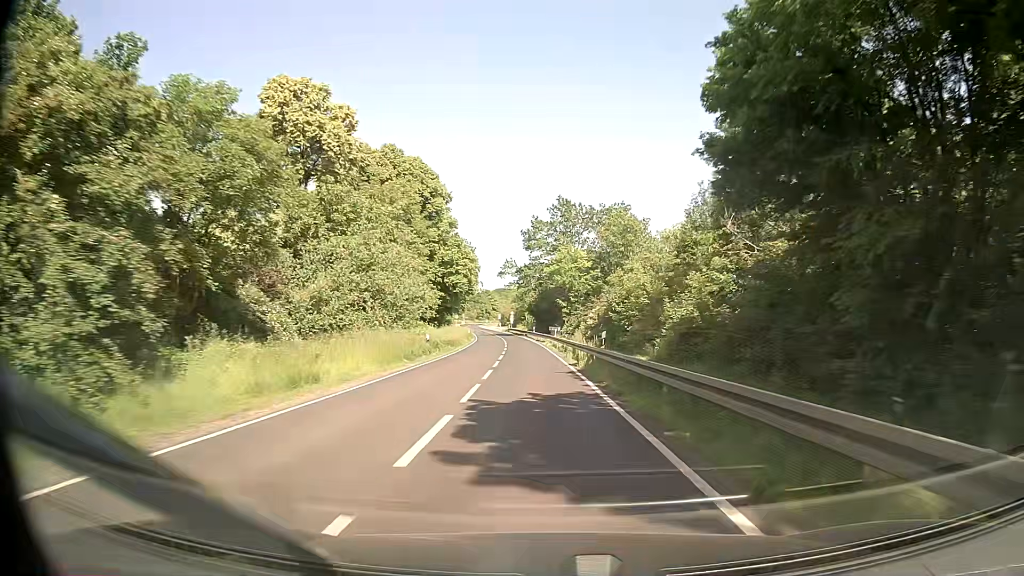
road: secondary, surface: asphalt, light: Day
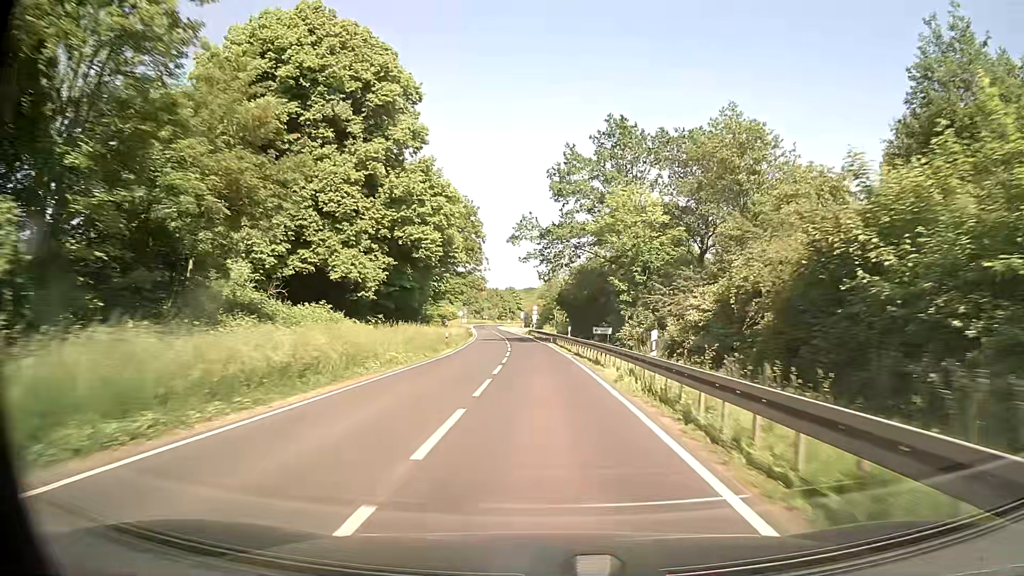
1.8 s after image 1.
(-1.0, +35.9) m; -3°
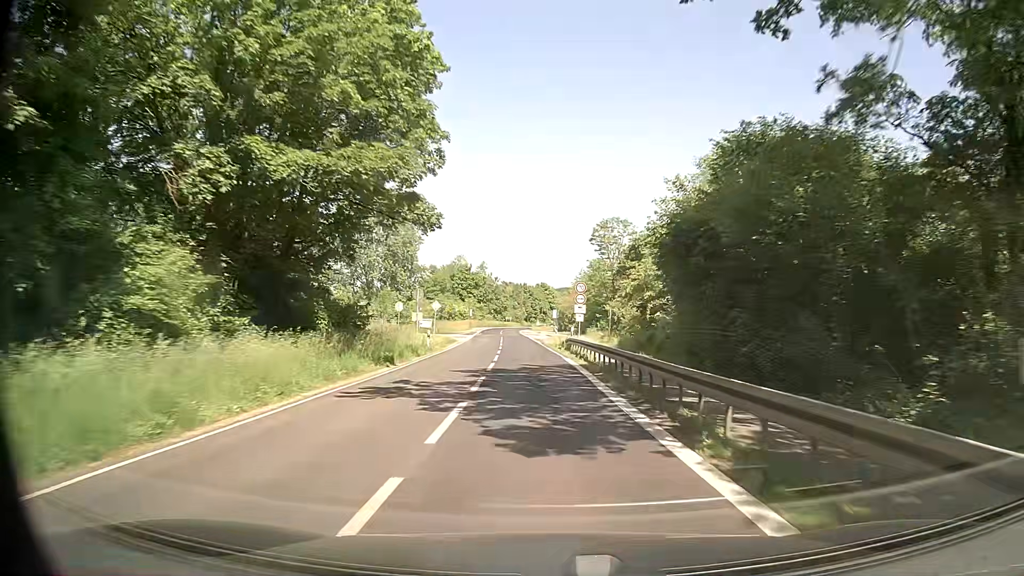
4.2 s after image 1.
(-1.1, +47.0) m; -3°
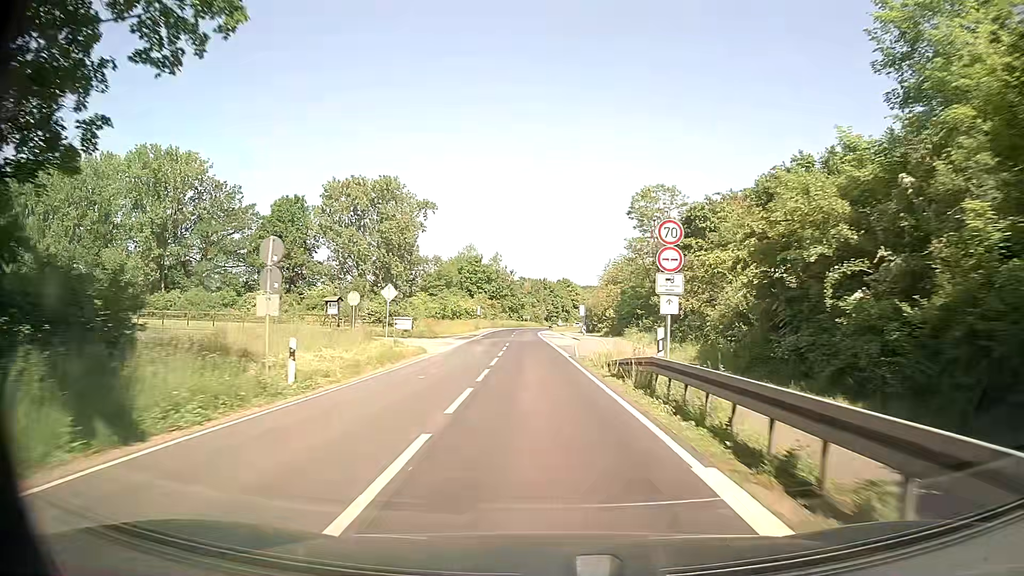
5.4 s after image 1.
(-0.1, +21.5) m; -2°
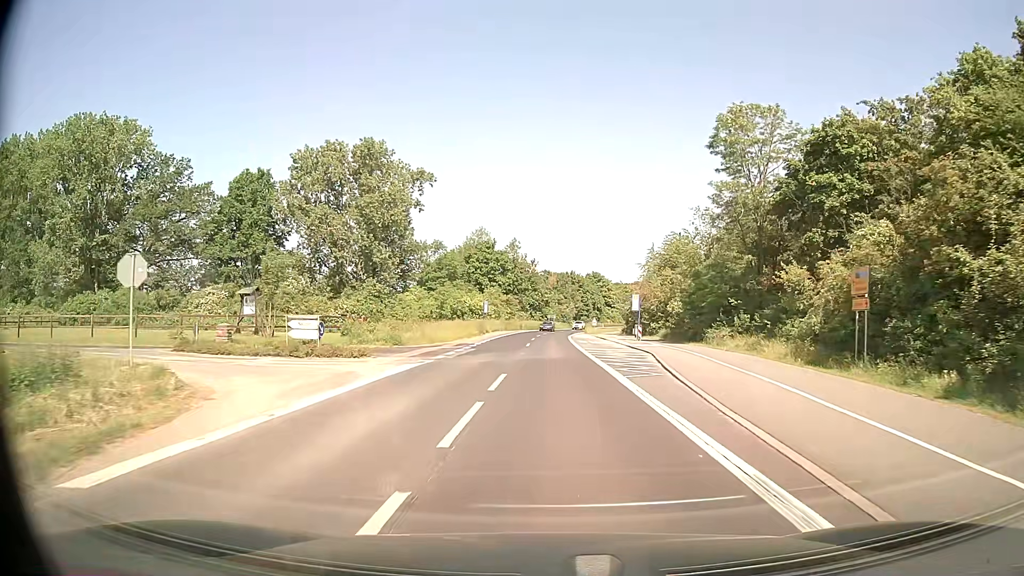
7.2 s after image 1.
(-0.4, +26.3) m; -2°
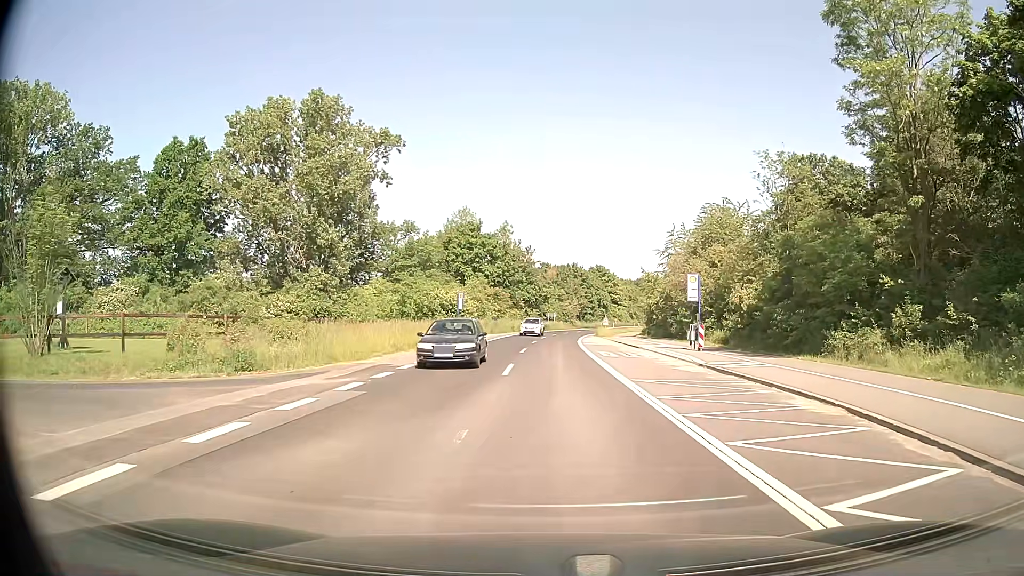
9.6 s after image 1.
(0.0, +19.9) m; 0°
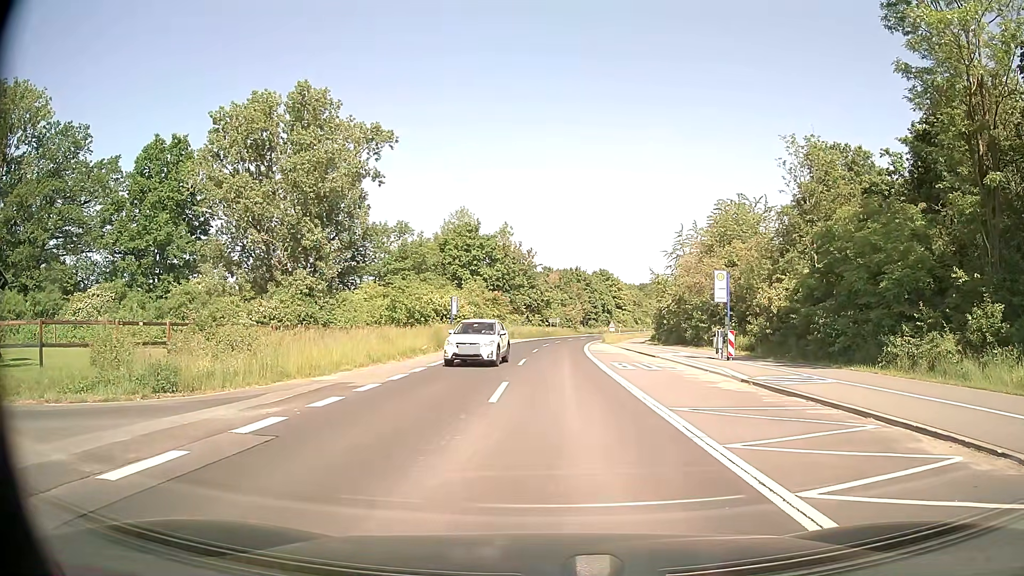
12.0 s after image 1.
(0.0, +4.4) m; +1°
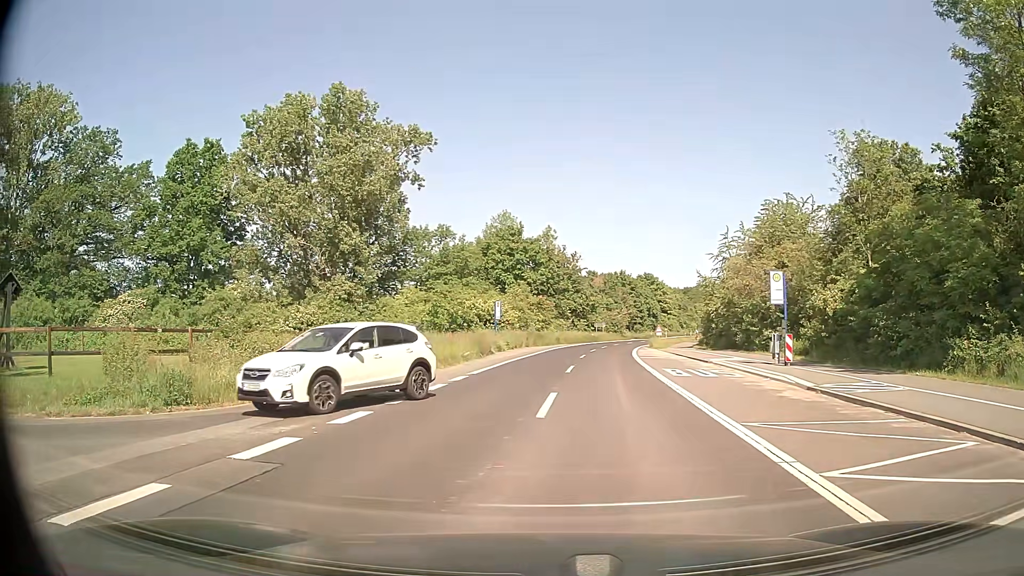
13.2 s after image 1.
(0.0, +1.6) m; -3°
